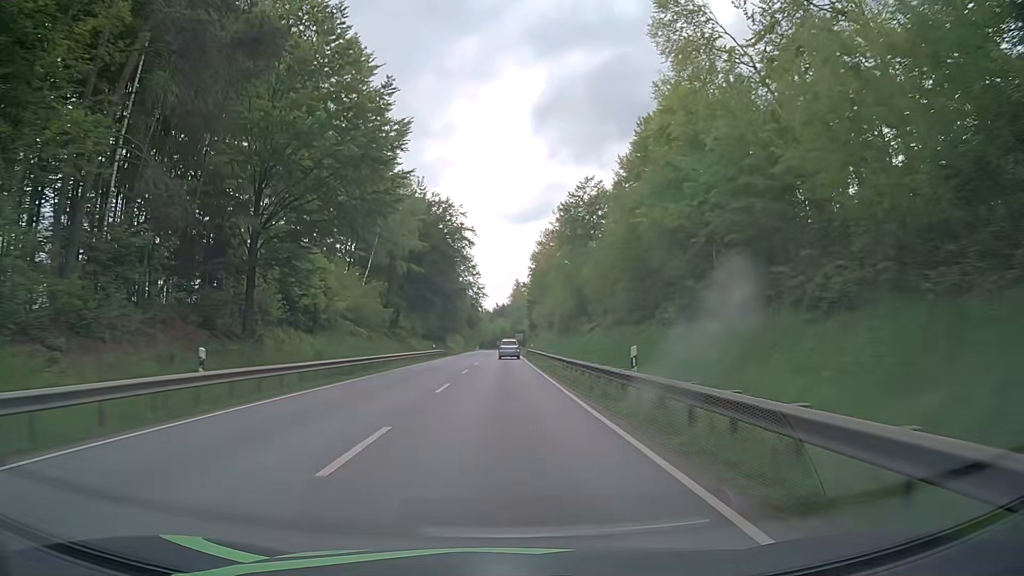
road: primary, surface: asphalt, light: Day
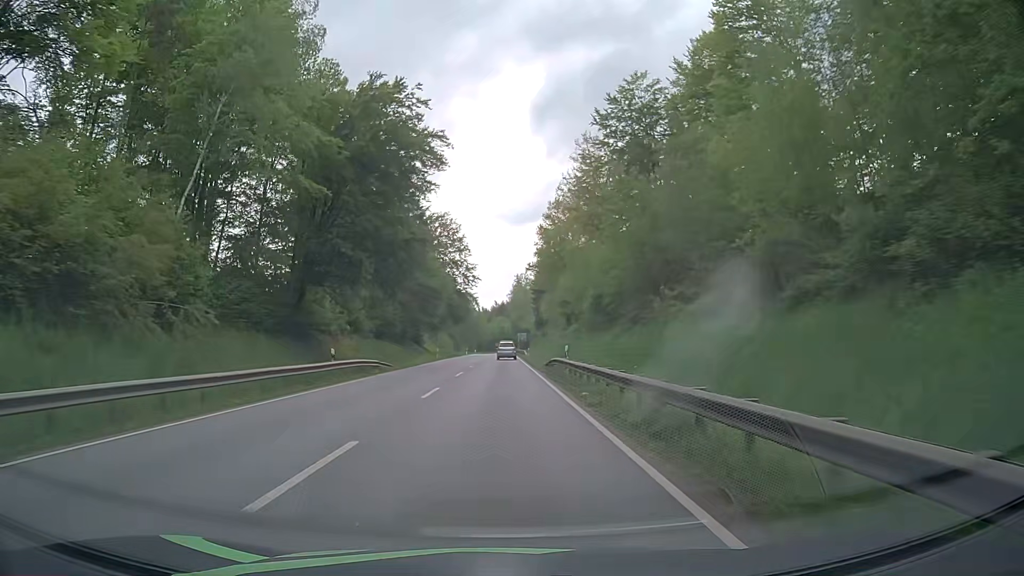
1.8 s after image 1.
(+0.2, +37.4) m; 0°
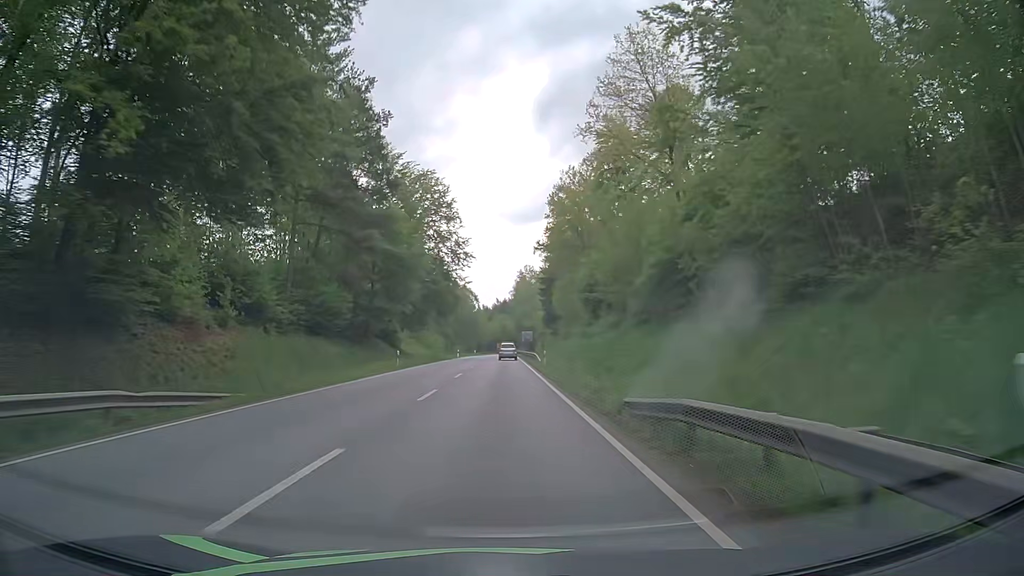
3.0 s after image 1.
(-0.1, +24.7) m; 0°
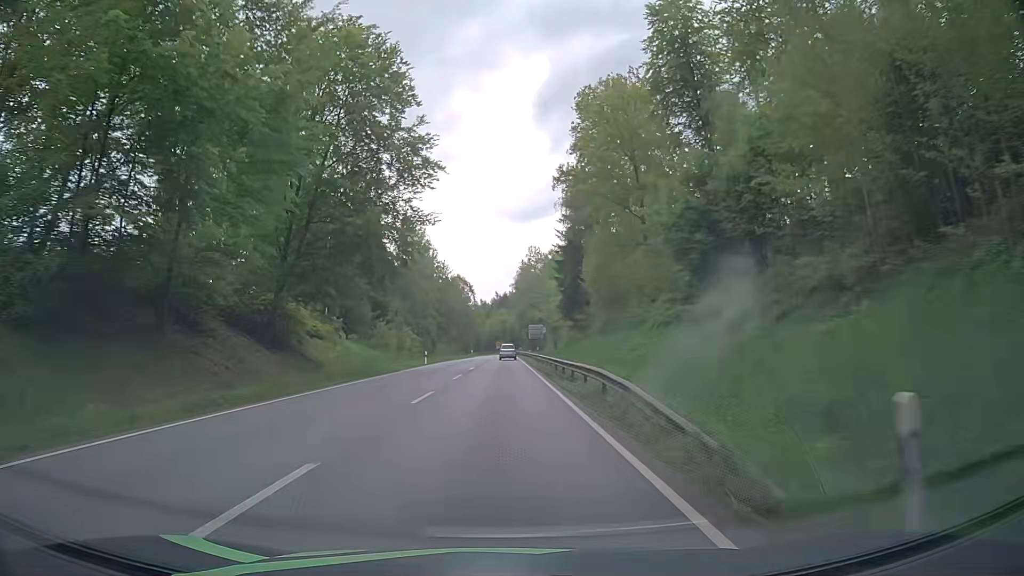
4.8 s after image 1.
(+0.1, +37.0) m; 0°
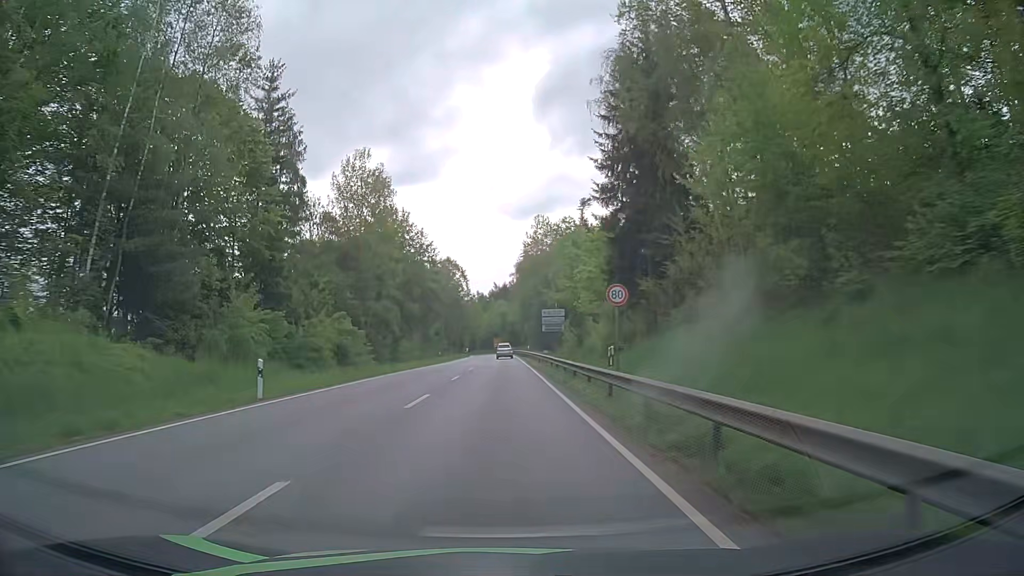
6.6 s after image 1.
(-0.1, +37.2) m; 0°
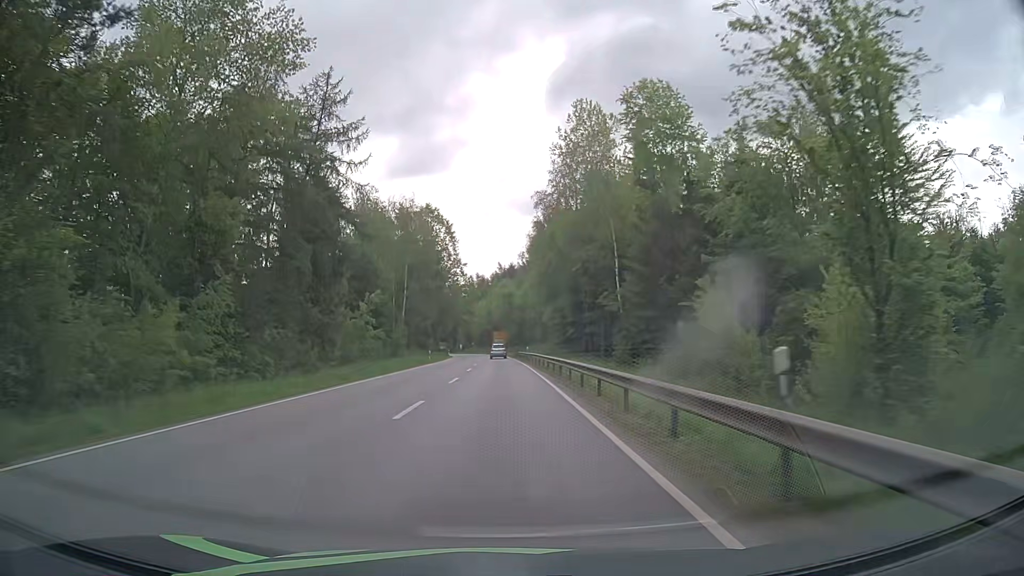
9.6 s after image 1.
(-0.3, +62.4) m; -1°
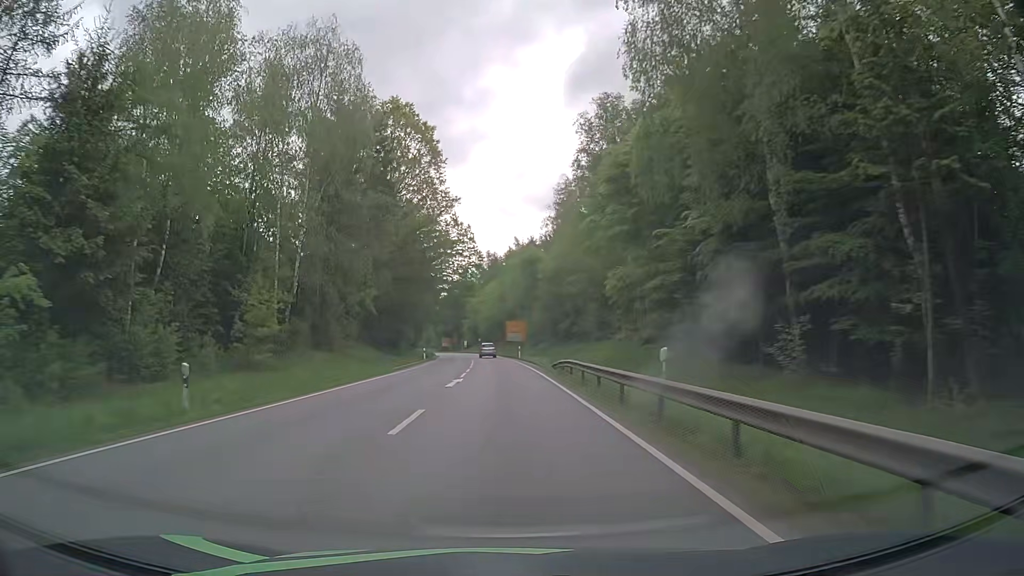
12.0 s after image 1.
(-0.3, +50.0) m; -1°
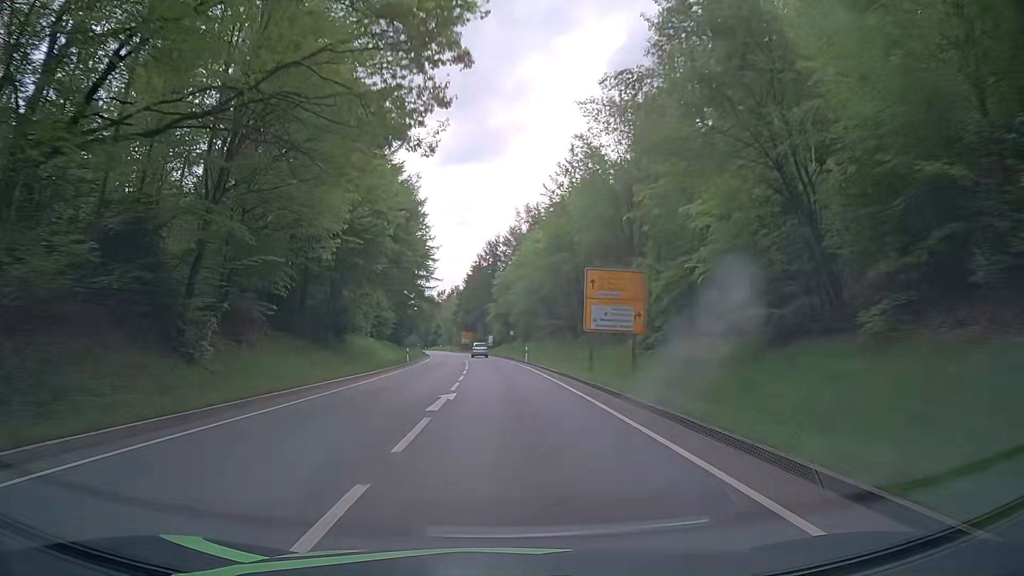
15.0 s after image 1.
(-1.5, +62.3) m; -3°
(0, +10) (0, +20) (0, +30) (-1, +40) (-1, +50) (-2, +60) (-2, +70) (-3, +80) (-4, +90) (-5, +100) m
